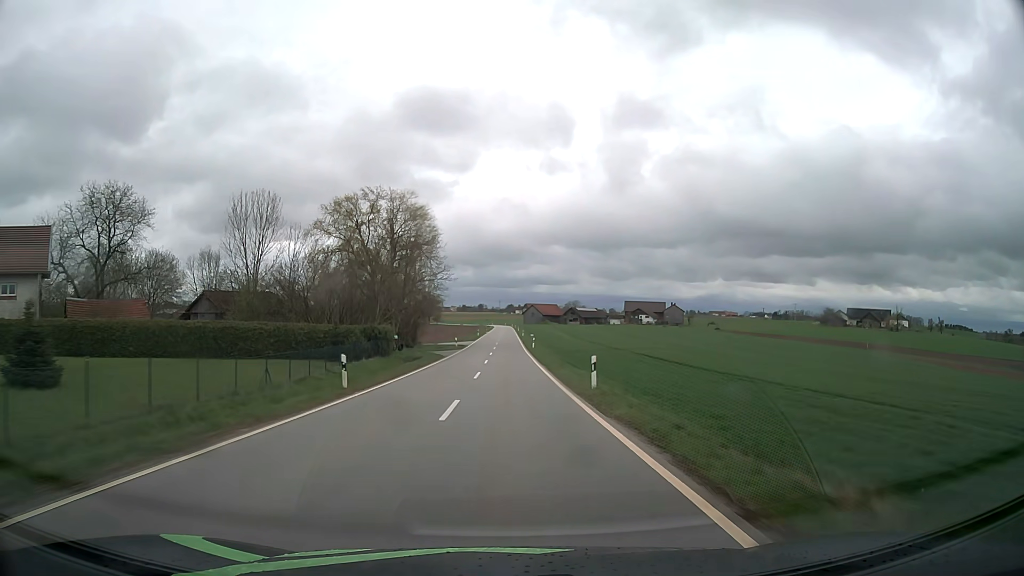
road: tertiary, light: Day
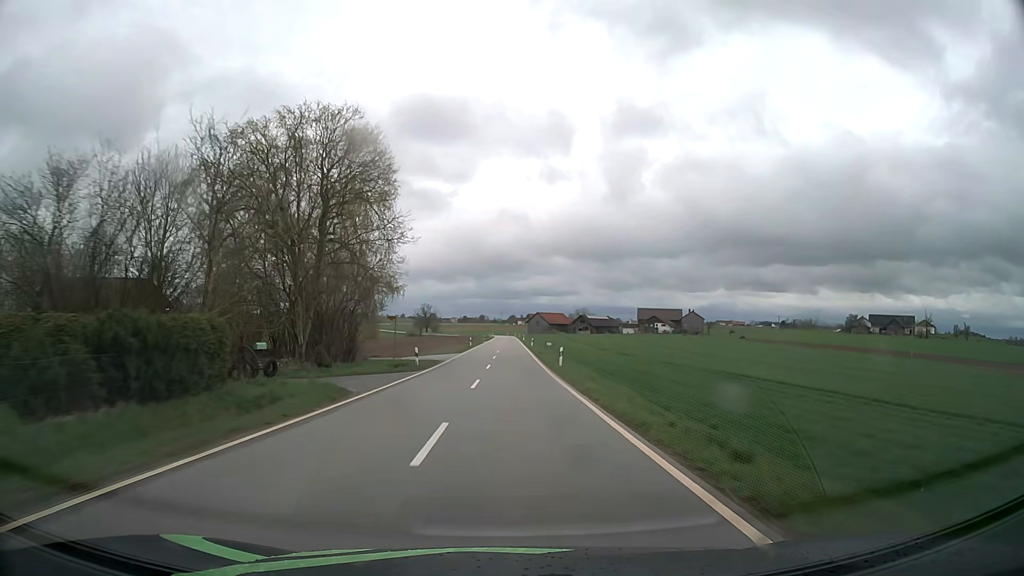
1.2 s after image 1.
(0.0, +28.8) m; 0°
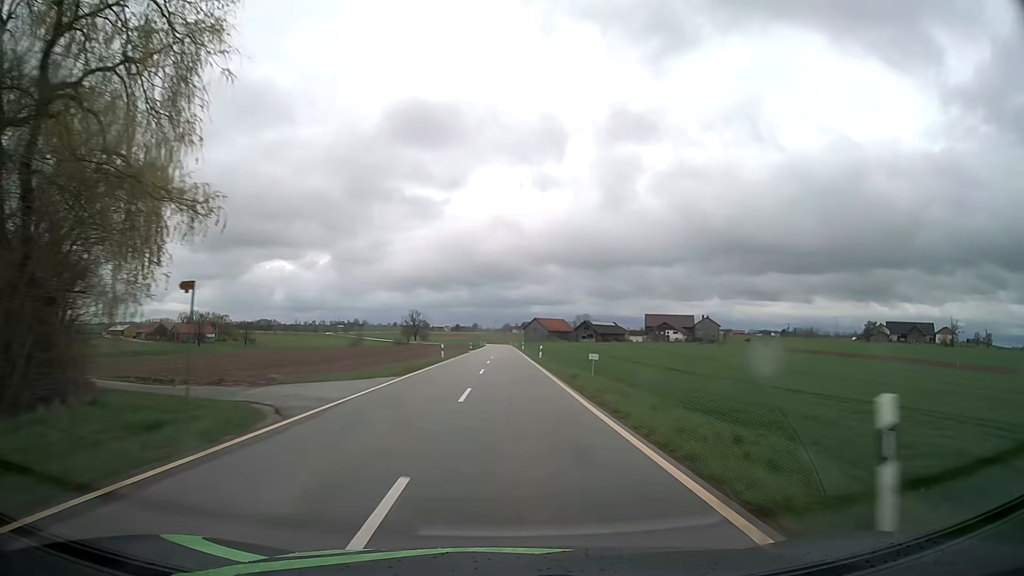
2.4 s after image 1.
(+0.1, +29.1) m; 0°
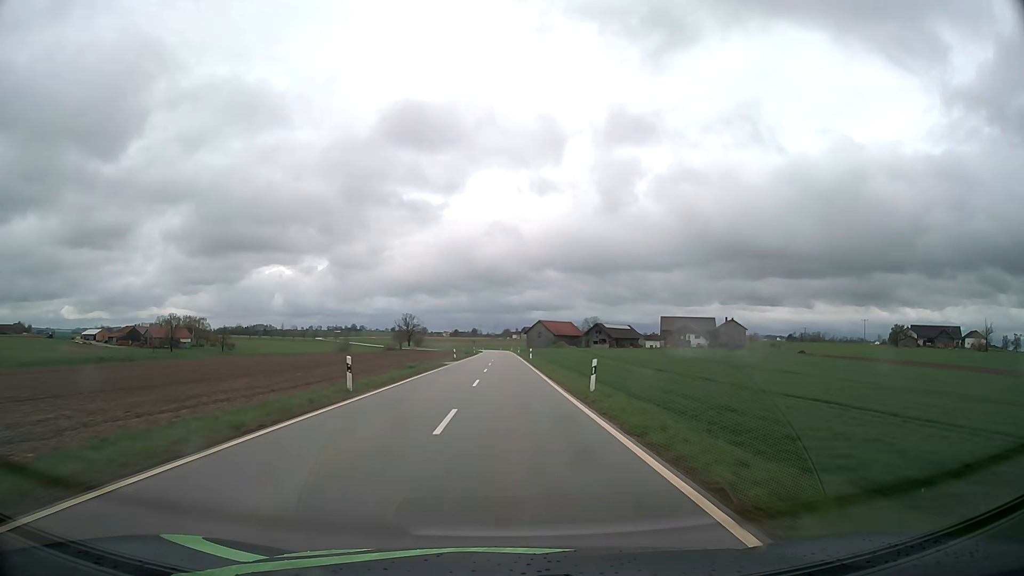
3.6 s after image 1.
(0.0, +29.2) m; 0°
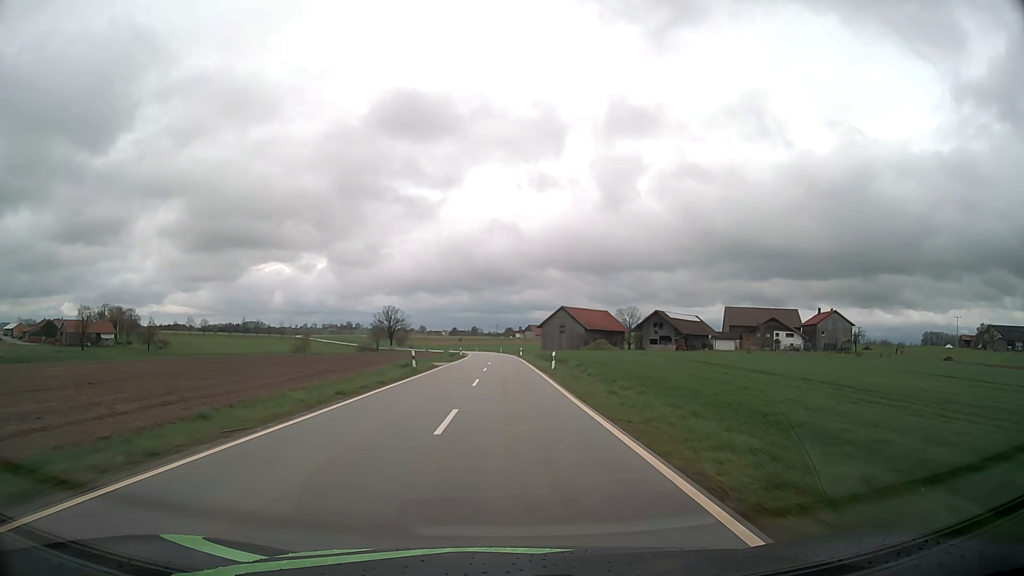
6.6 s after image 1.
(-0.1, +73.2) m; 0°
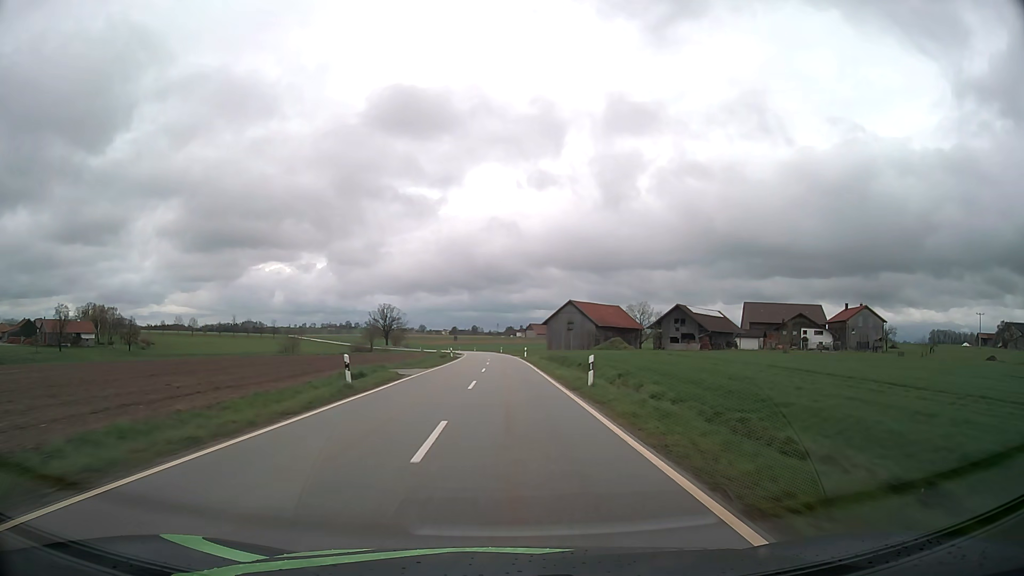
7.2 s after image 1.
(0.0, +14.7) m; 0°
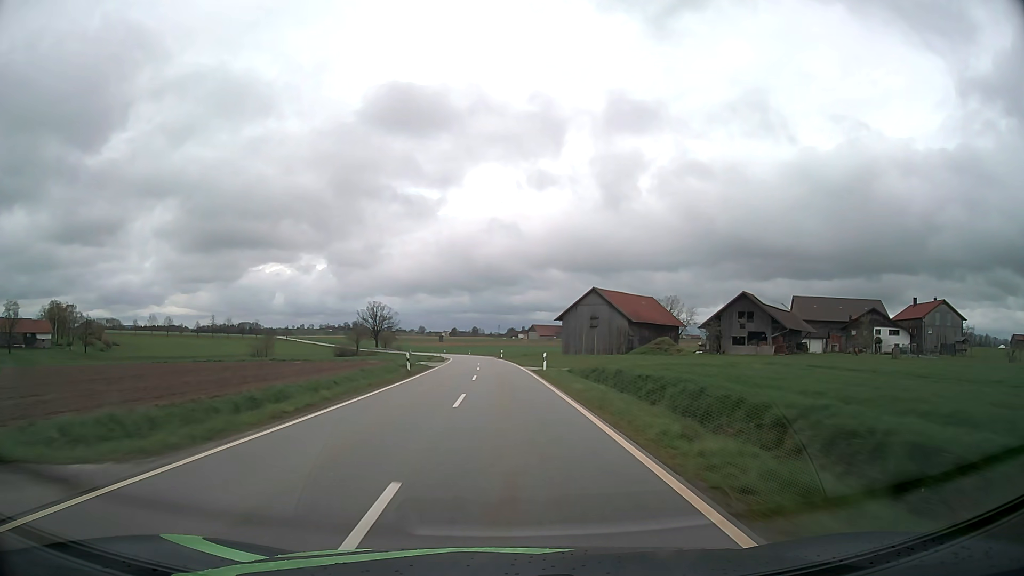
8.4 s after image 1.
(-0.1, +29.5) m; 0°
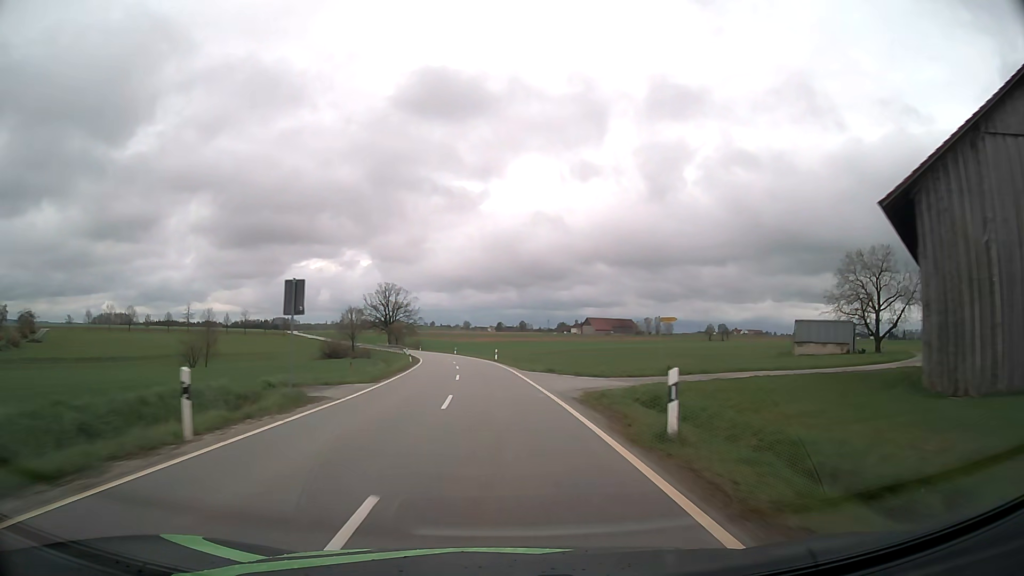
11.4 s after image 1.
(-1.9, +73.9) m; -4°
(0, +10) (0, +20) (-1, +30) (-2, +40) (-2, +50) (-4, +60) (-5, +70) (-6, +80) (-8, +90) (-10, +99) m
